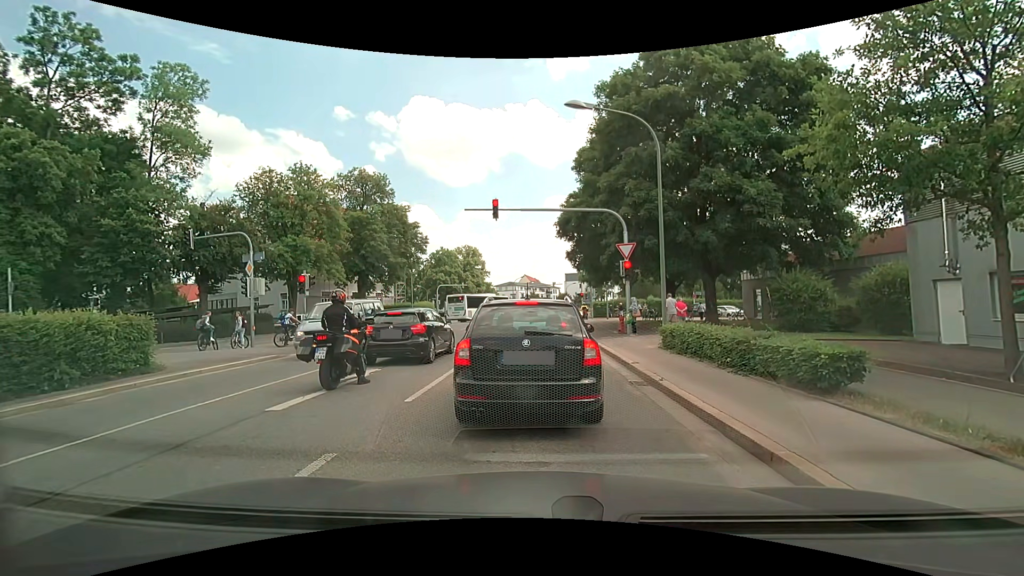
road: secondary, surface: asphalt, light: Day
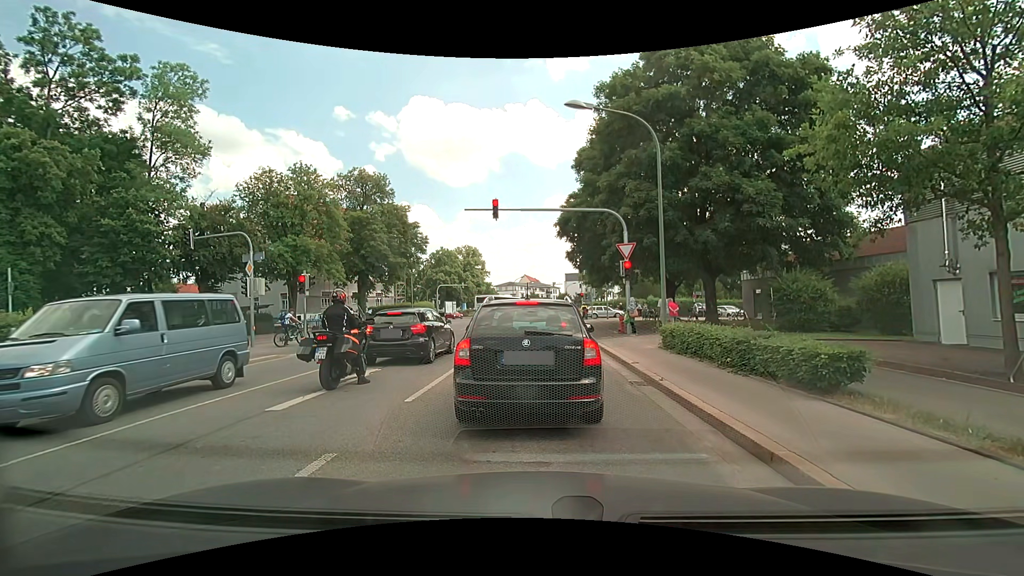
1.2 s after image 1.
(0.0, 0.0) m; 0°
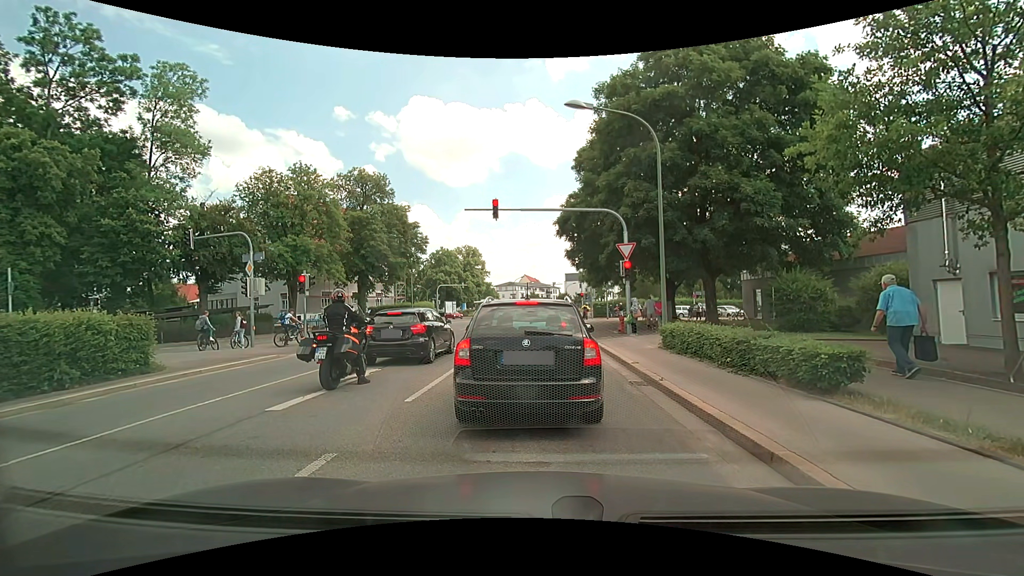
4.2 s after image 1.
(0.0, 0.0) m; 0°
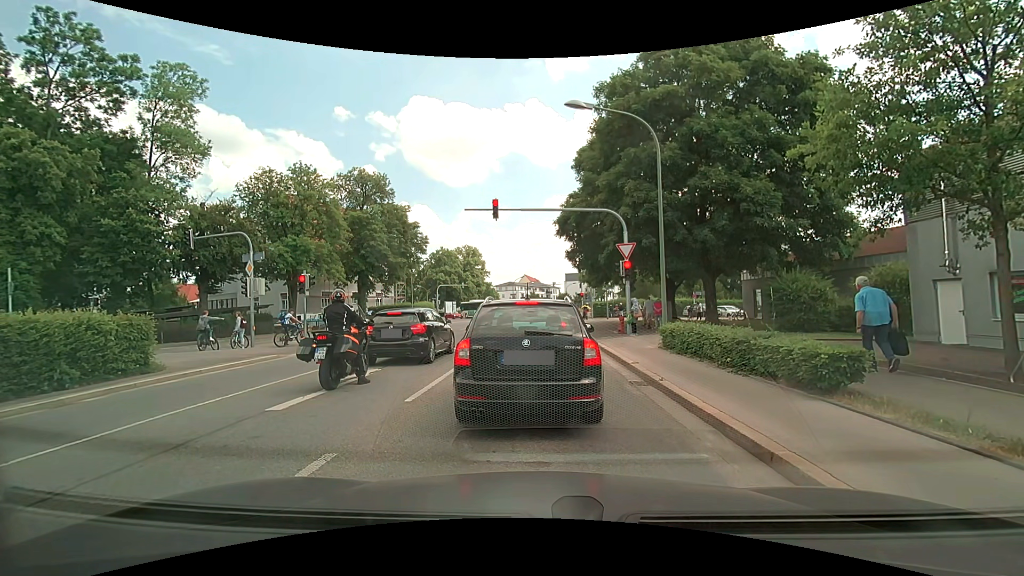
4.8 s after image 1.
(0.0, 0.0) m; 0°
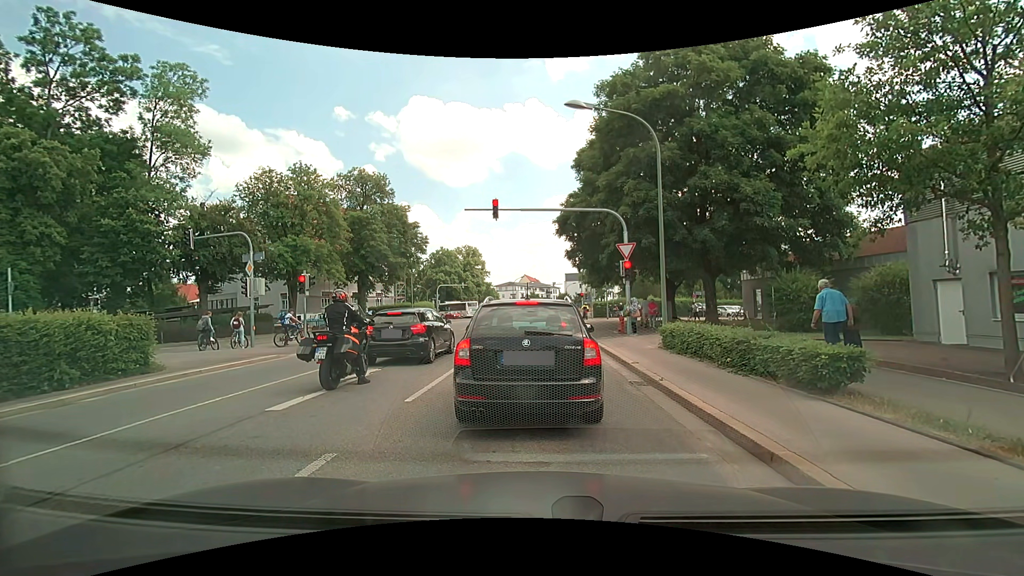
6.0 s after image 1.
(0.0, 0.0) m; 0°
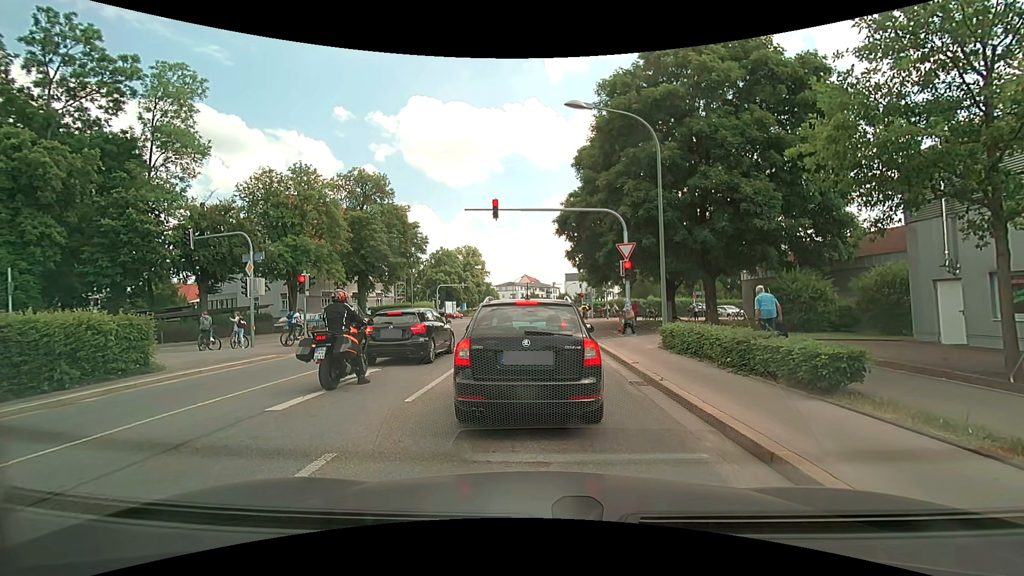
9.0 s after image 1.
(0.0, 0.0) m; 0°
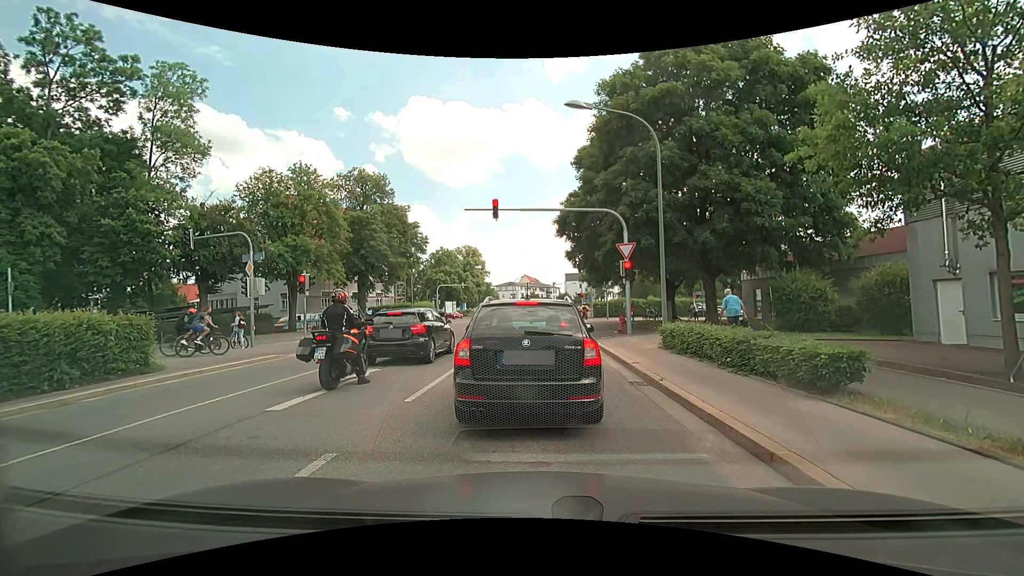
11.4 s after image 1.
(0.0, 0.0) m; 0°
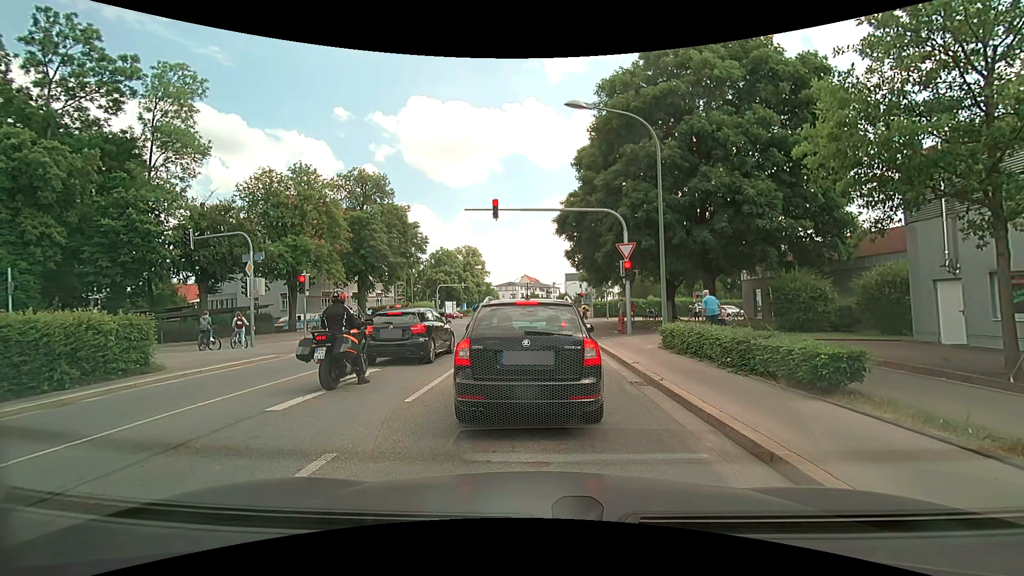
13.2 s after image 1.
(0.0, 0.0) m; 0°
